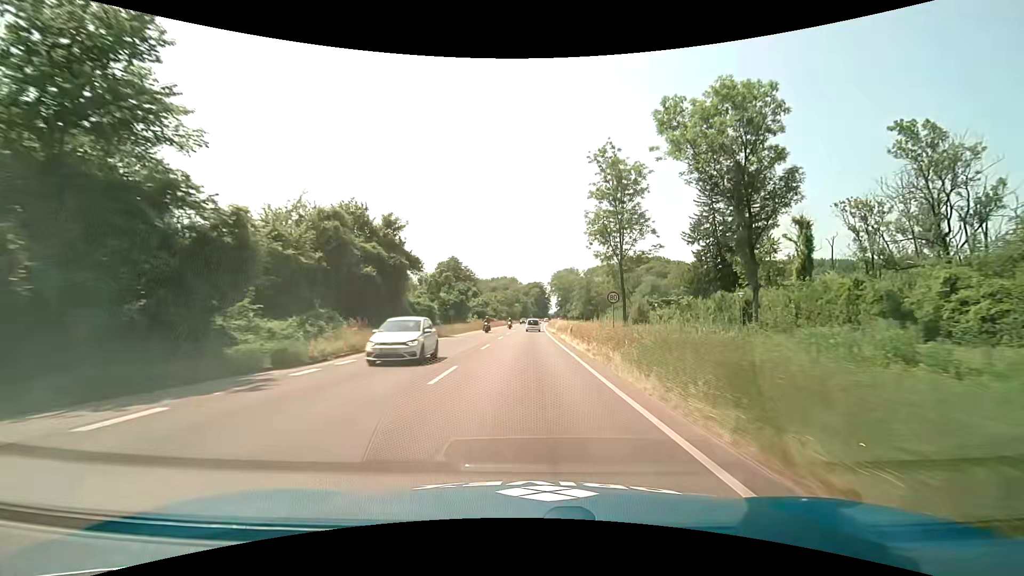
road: primary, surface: asphalt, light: Day
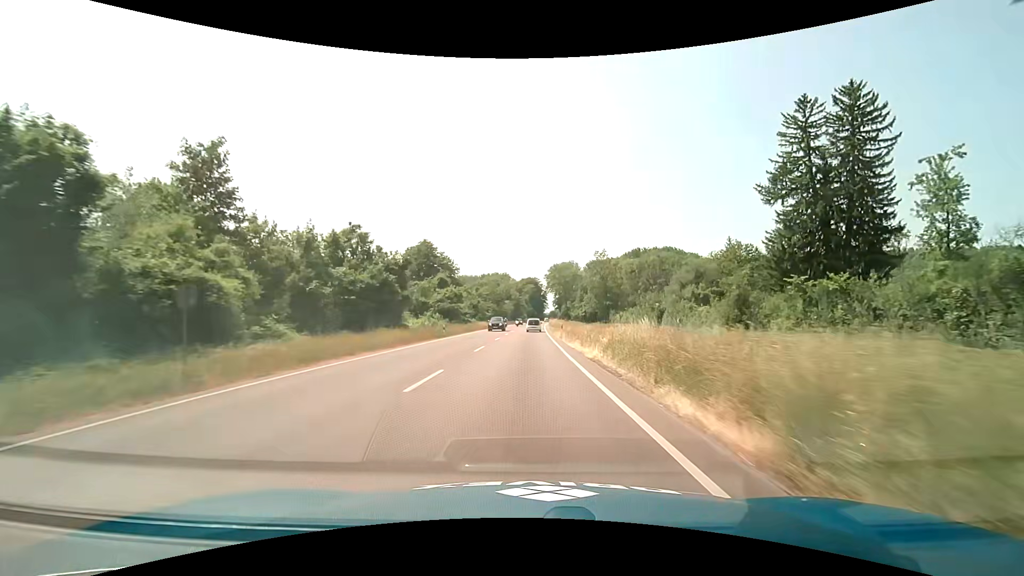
(+0.2, +36.9) m; +1°
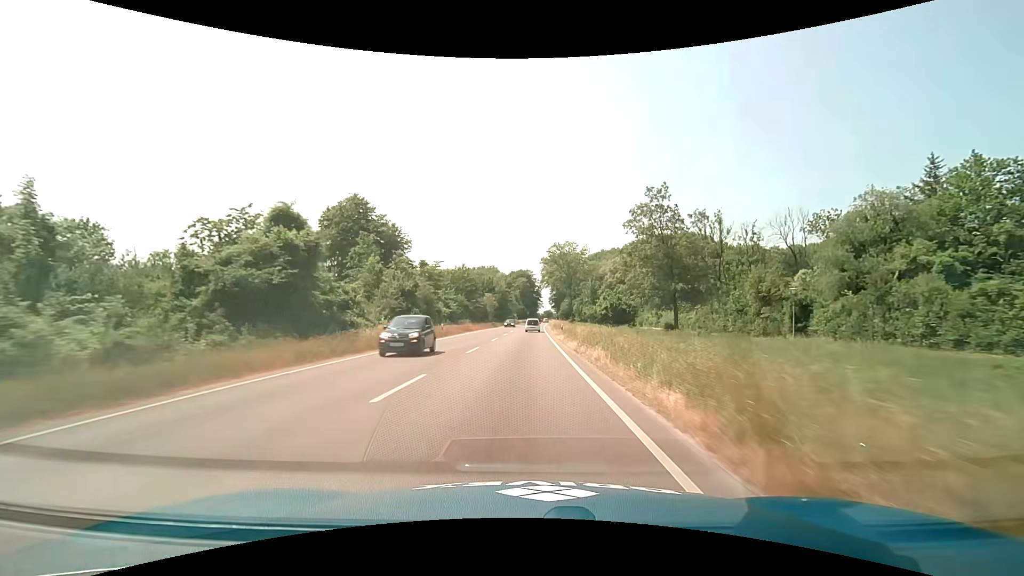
(+0.5, +49.0) m; +1°
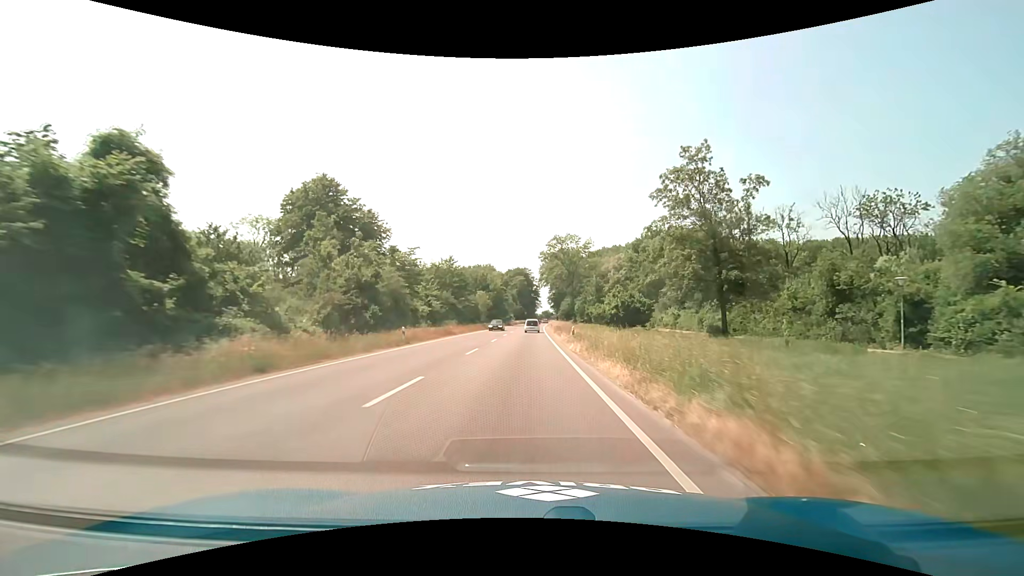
(0.0, +12.3) m; 0°
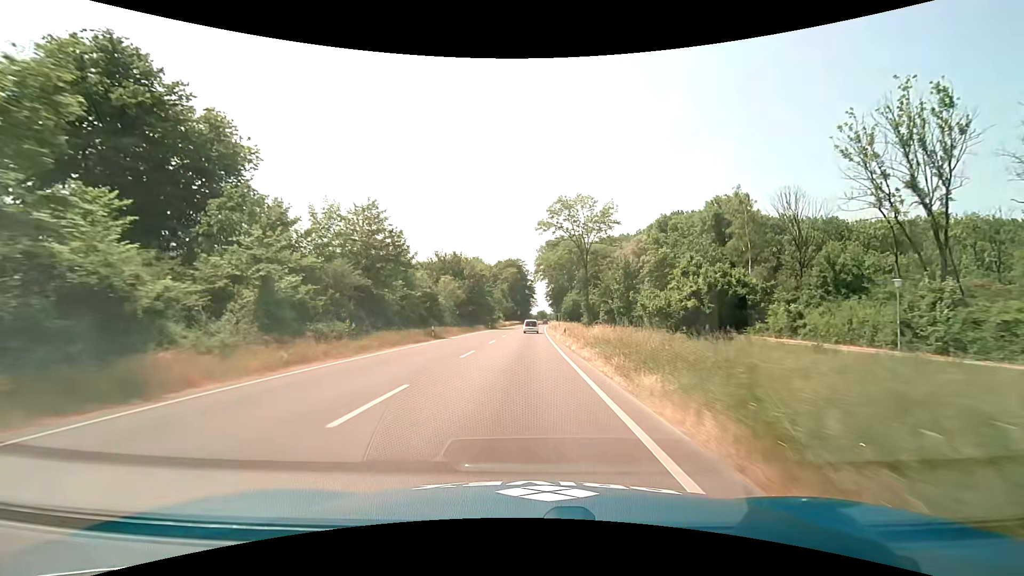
(+0.2, +37.3) m; +1°
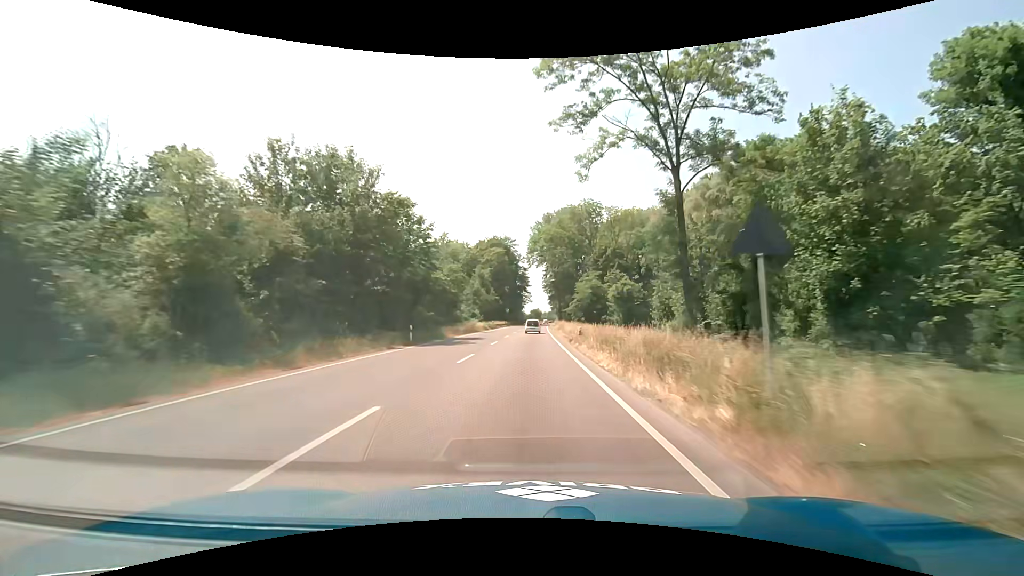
(+0.2, +50.6) m; +1°
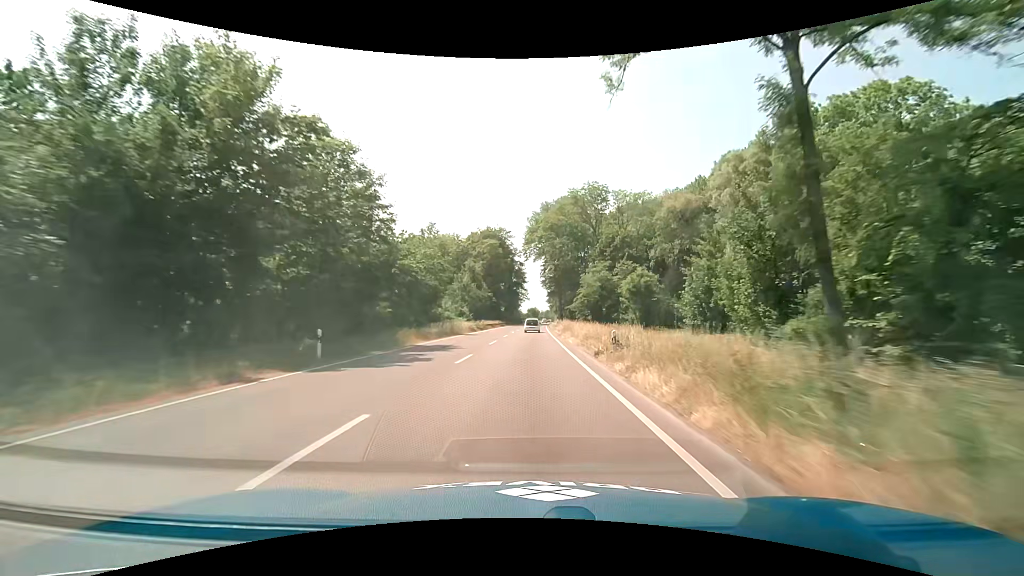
(+0.1, +12.8) m; 0°
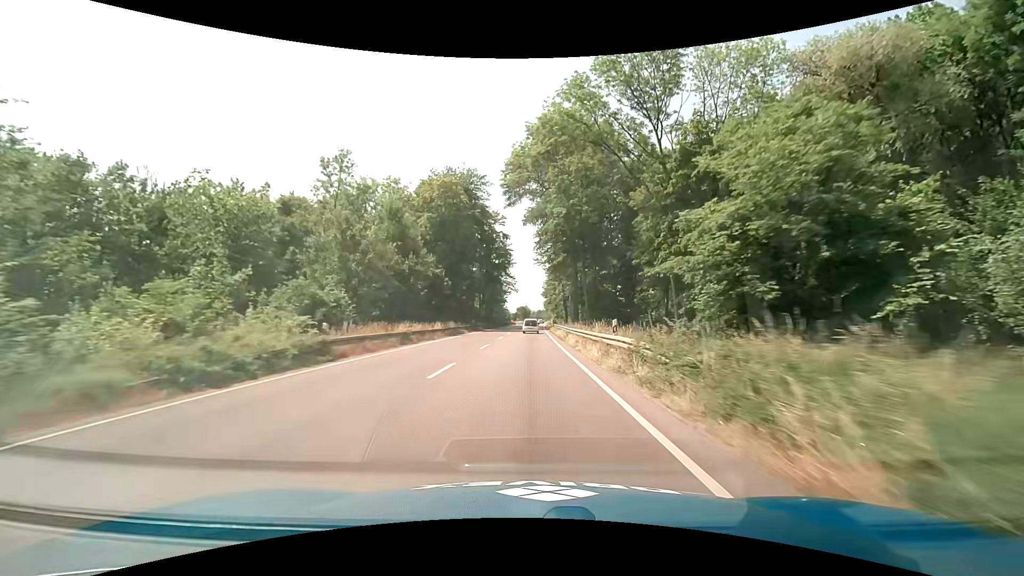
(+0.5, +51.5) m; +1°
(0, +10) (0, +20) (0, +30) (0, +40) (0, +50) (0, +60) (+1, +70) (+1, +80) (+1, +90) (+1, +100) m
